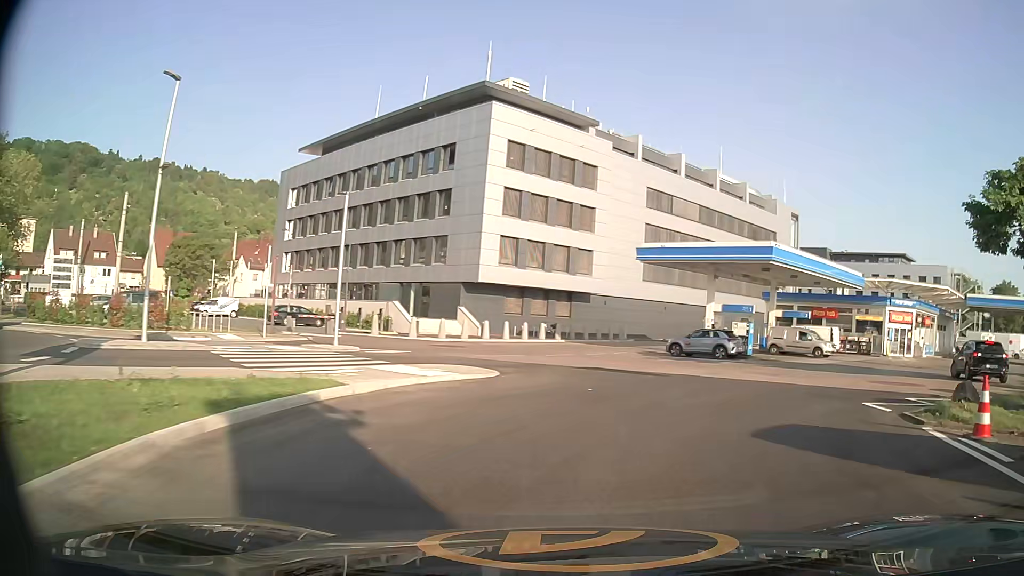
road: service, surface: asphalt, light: Day
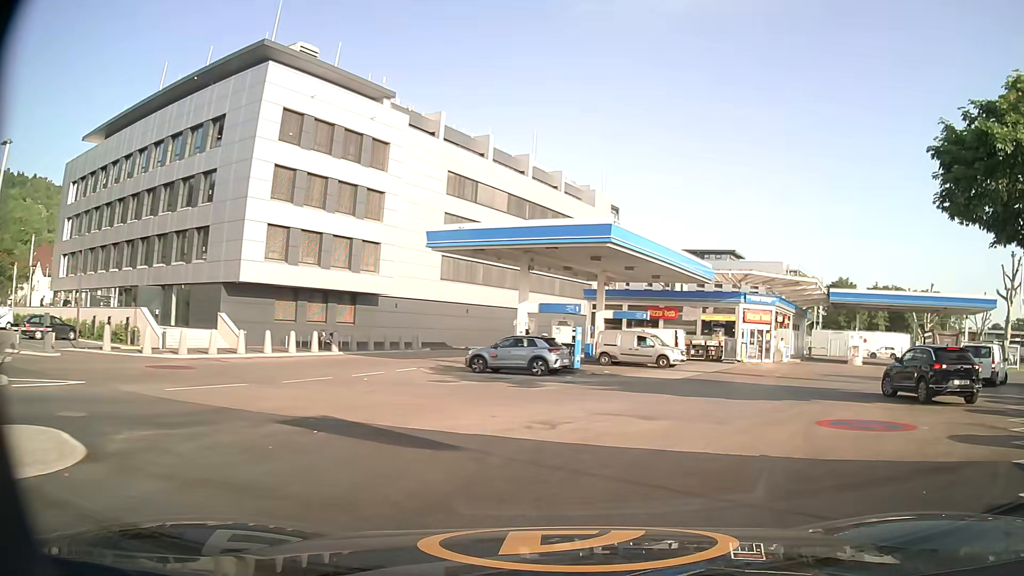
(+1.4, +8.8) m; +17°
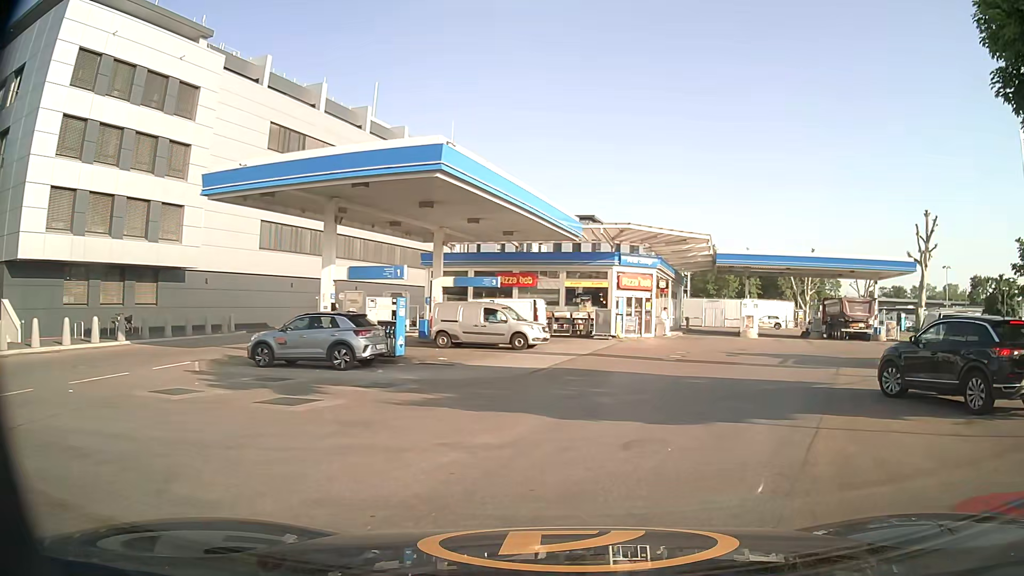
(+0.9, +8.0) m; +12°
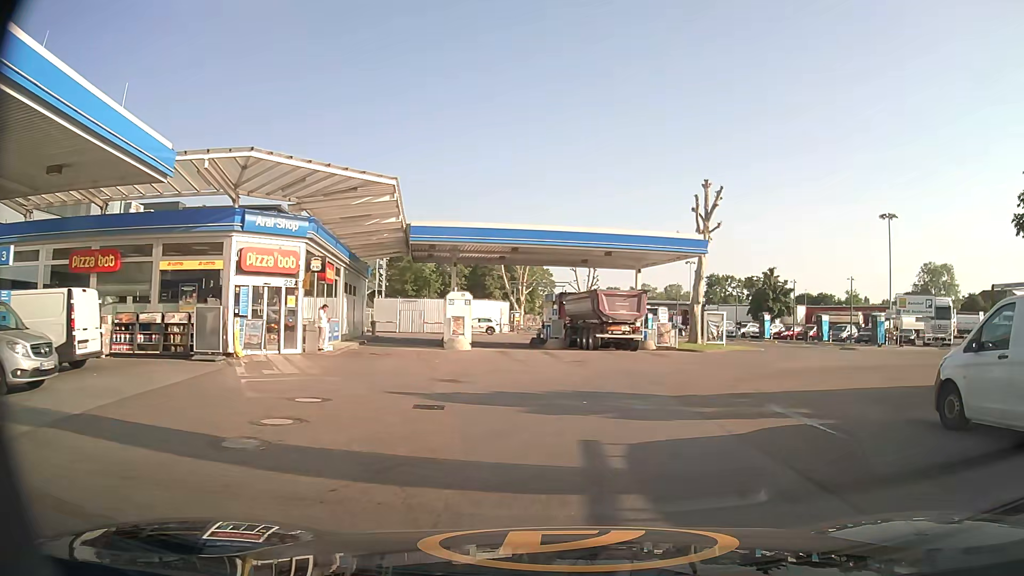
(+3.4, +14.5) m; +25°
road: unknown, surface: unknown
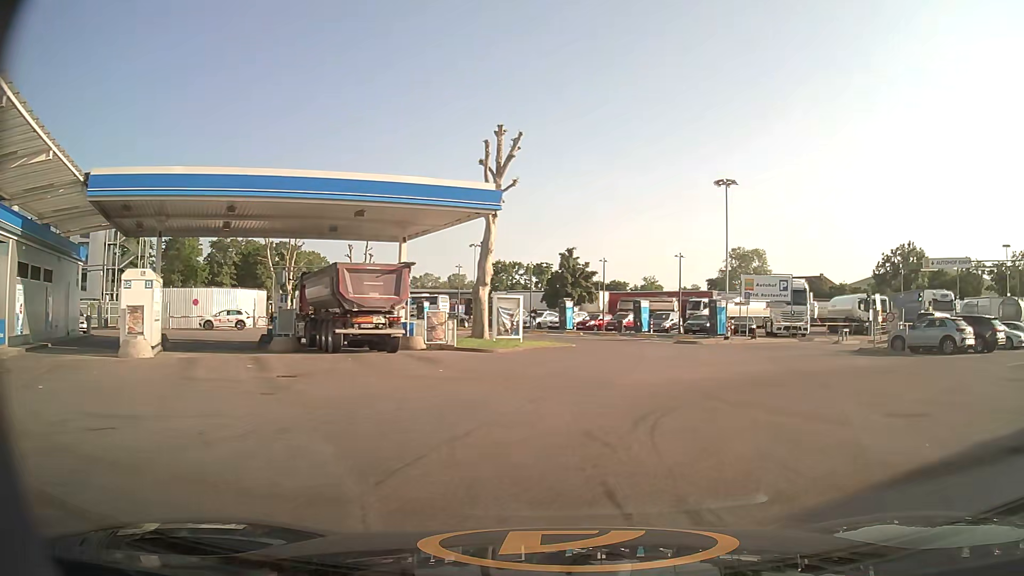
(+1.7, +10.6) m; +18°
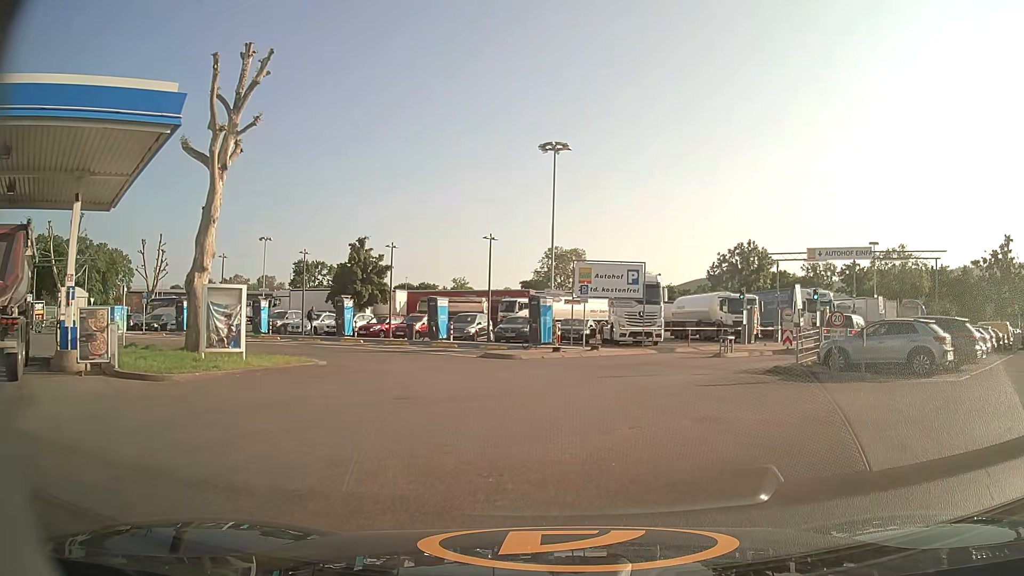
(+1.8, +11.0) m; +16°
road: service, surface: asphalt
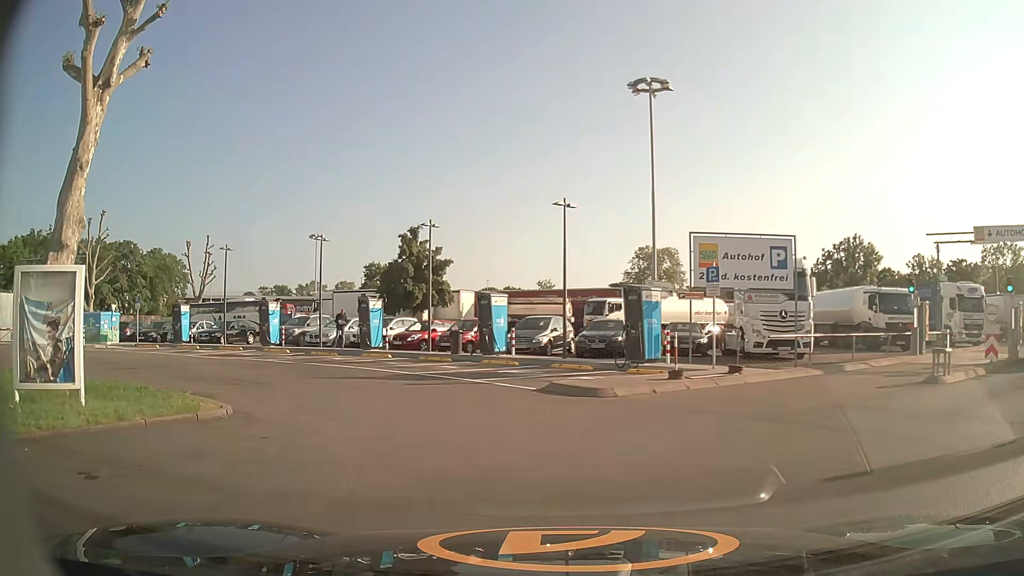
(-0.2, +10.4) m; -8°
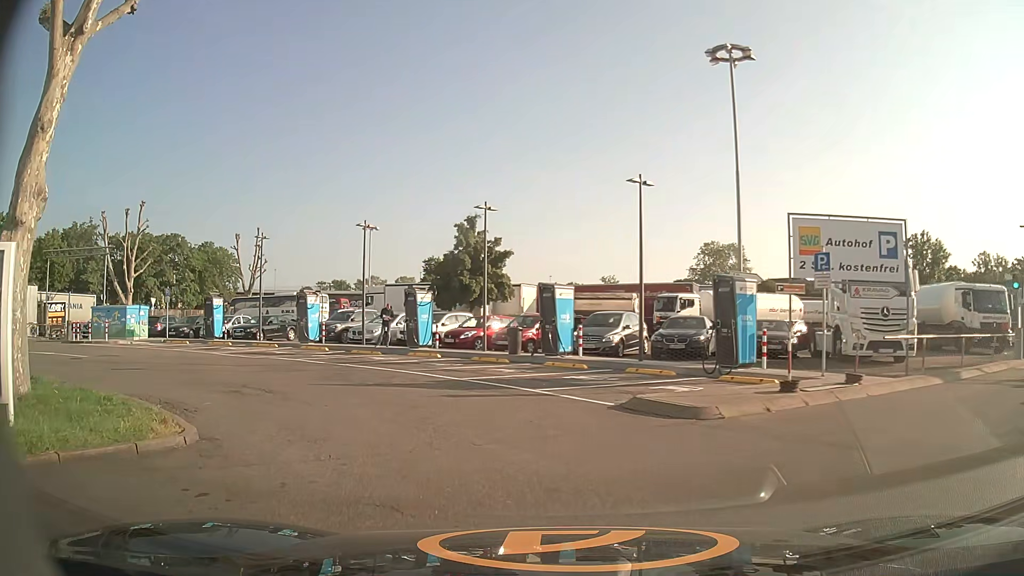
(-0.1, +3.2) m; -4°
